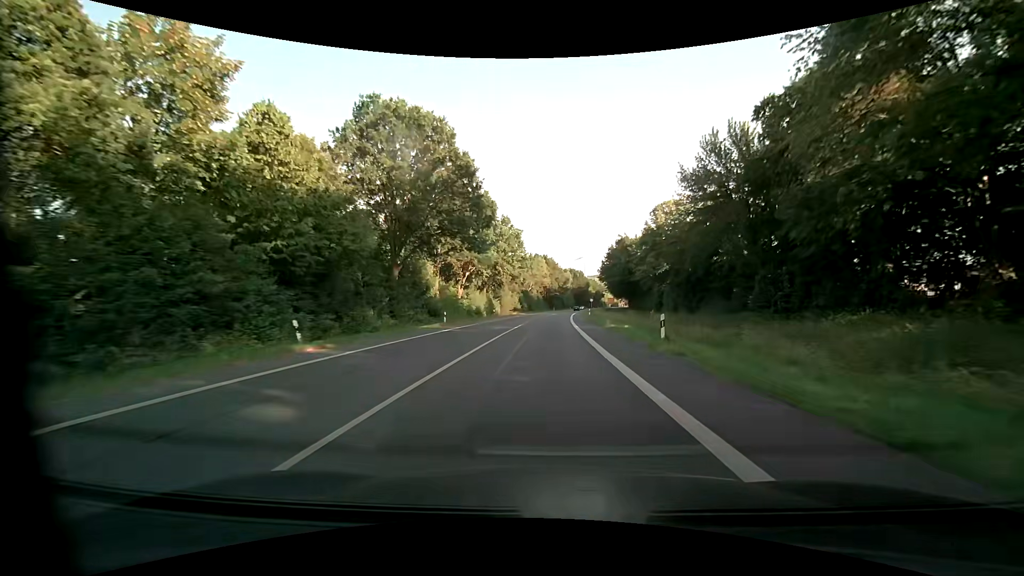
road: primary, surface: asphalt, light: Day
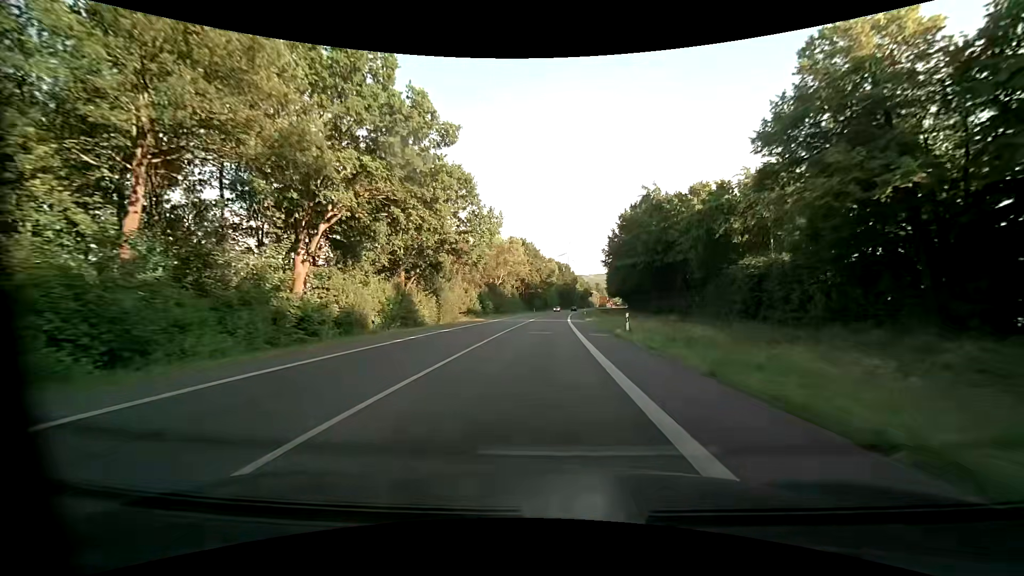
(+1.0, +42.2) m; +2°
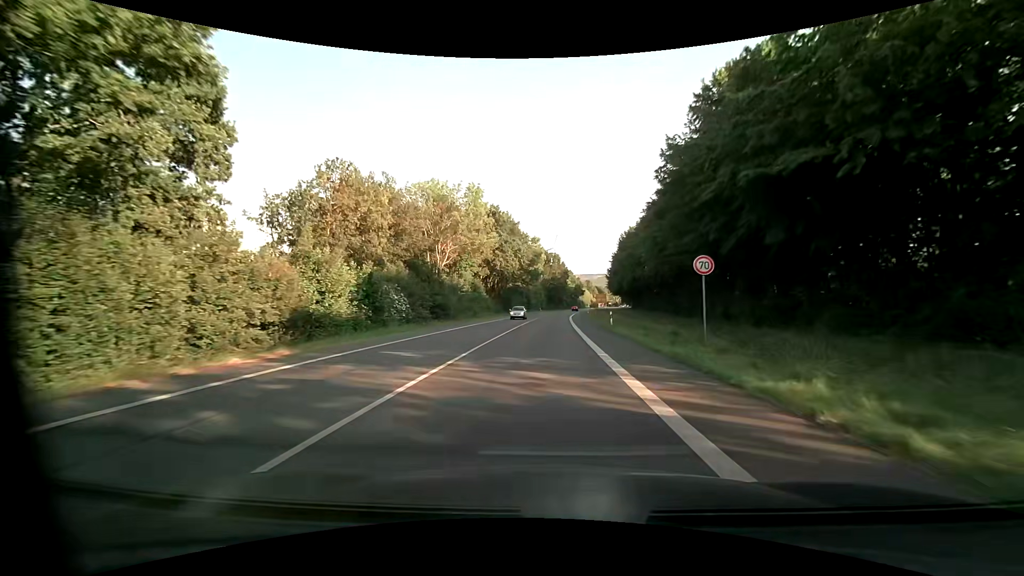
(+0.8, +42.3) m; +2°
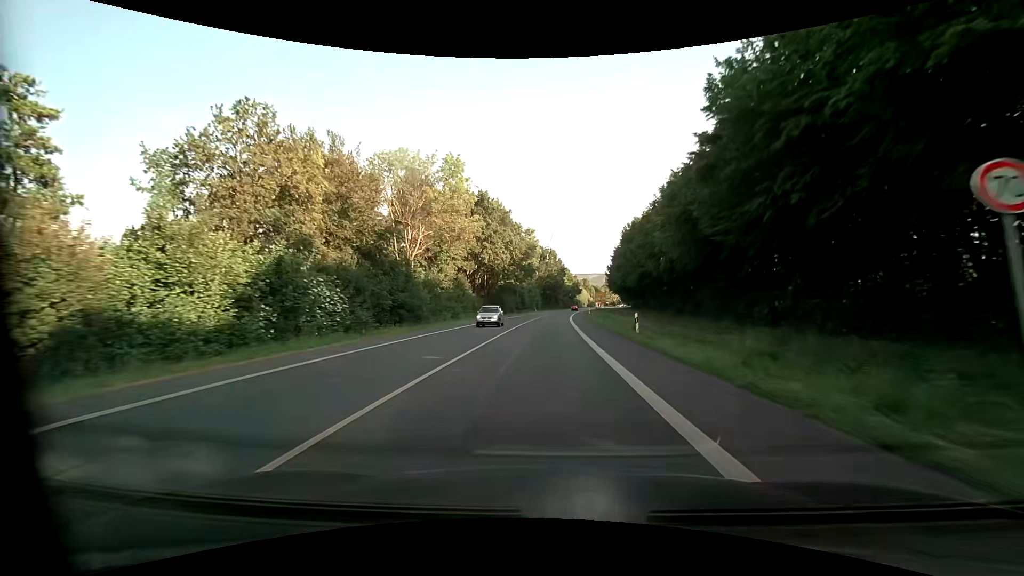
(0.0, +10.6) m; 0°
(0, +10) (0, +20) (0, +30) (+1, +40) (+1, +50) (+2, +60) (+2, +70) (+3, +80) (+4, +90) (+4, +100) m
